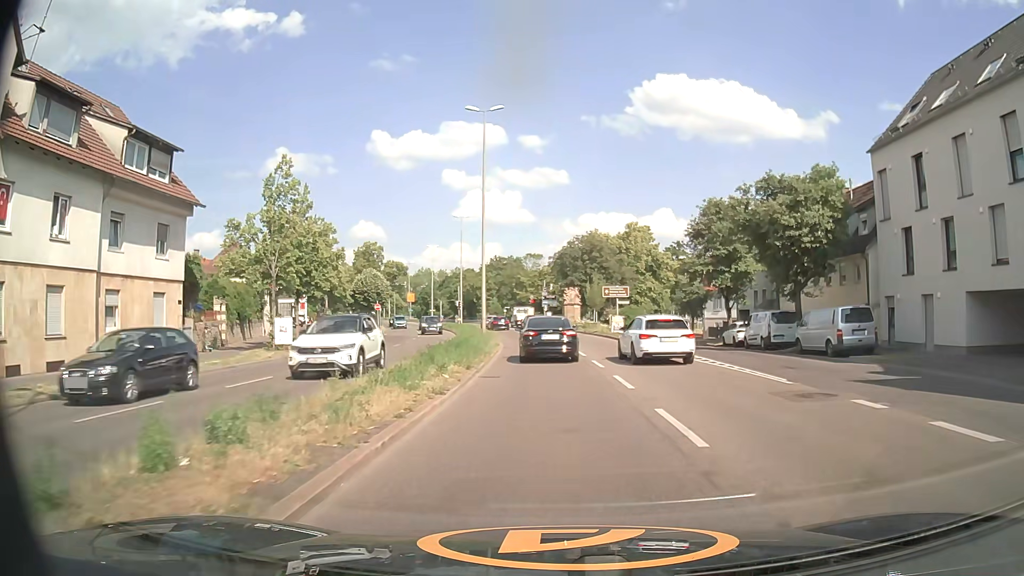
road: primary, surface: asphalt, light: Day
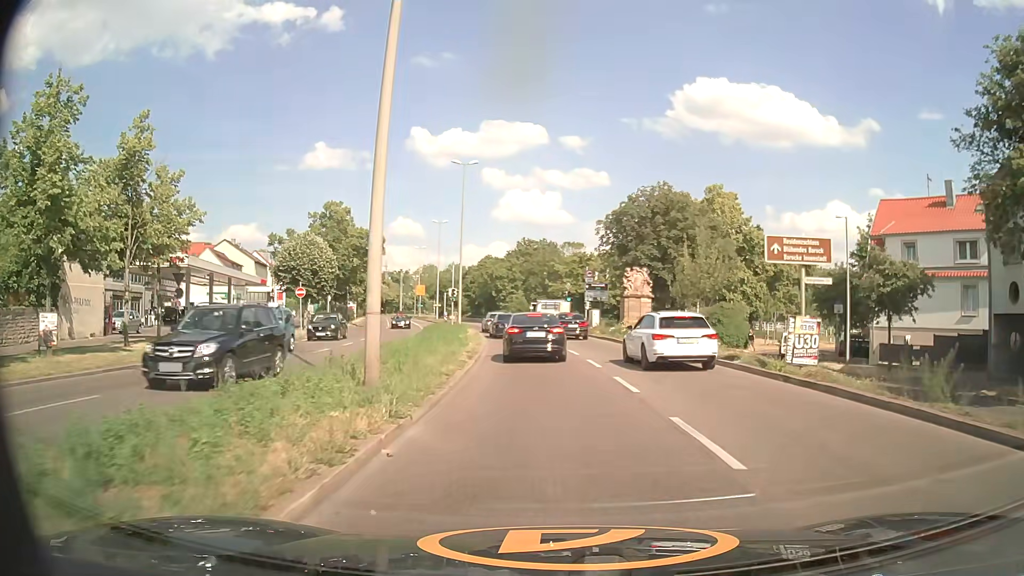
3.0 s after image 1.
(-0.6, +30.6) m; -3°
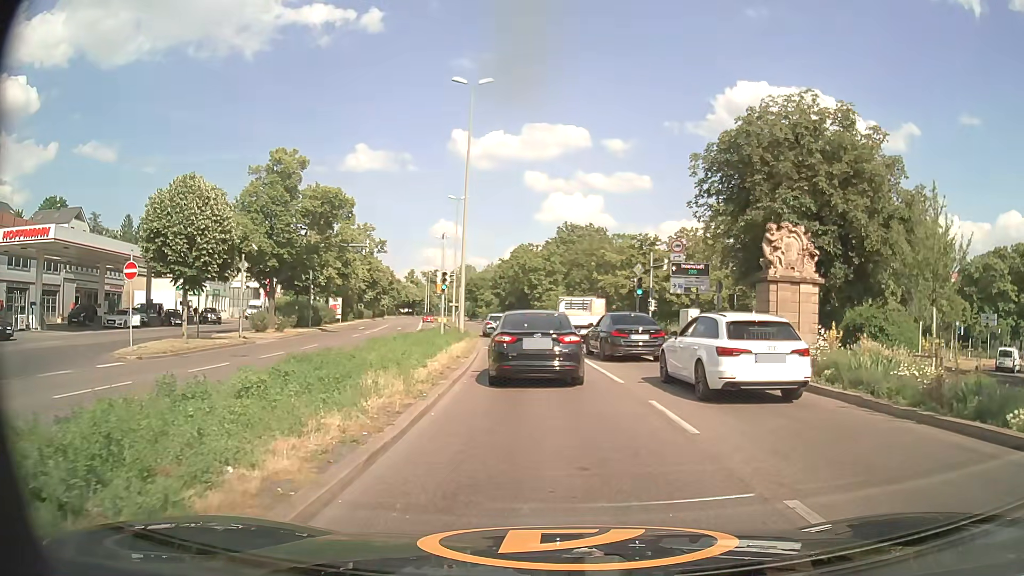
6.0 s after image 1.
(-0.7, +21.1) m; -3°
